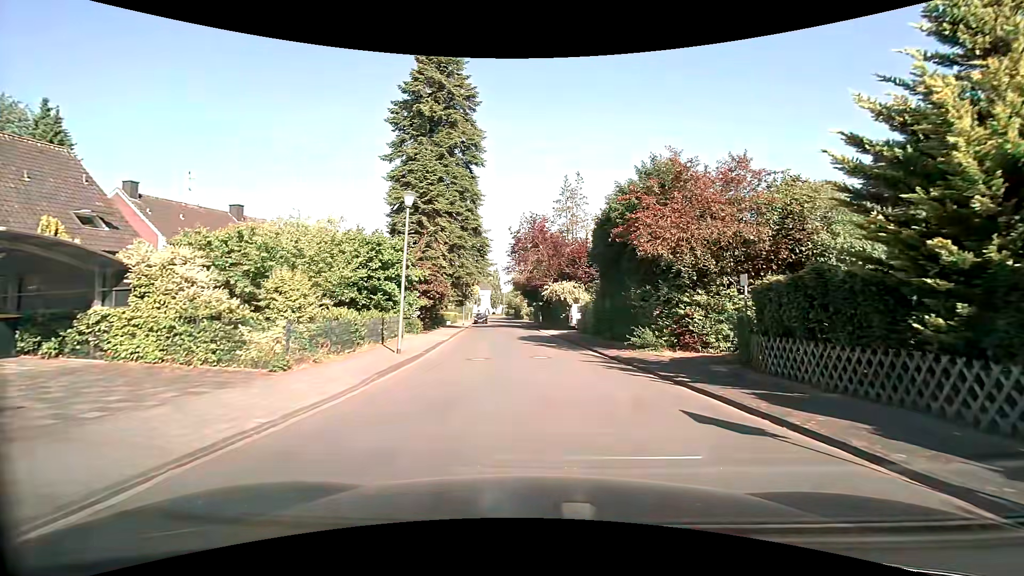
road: residential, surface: asphalt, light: Day
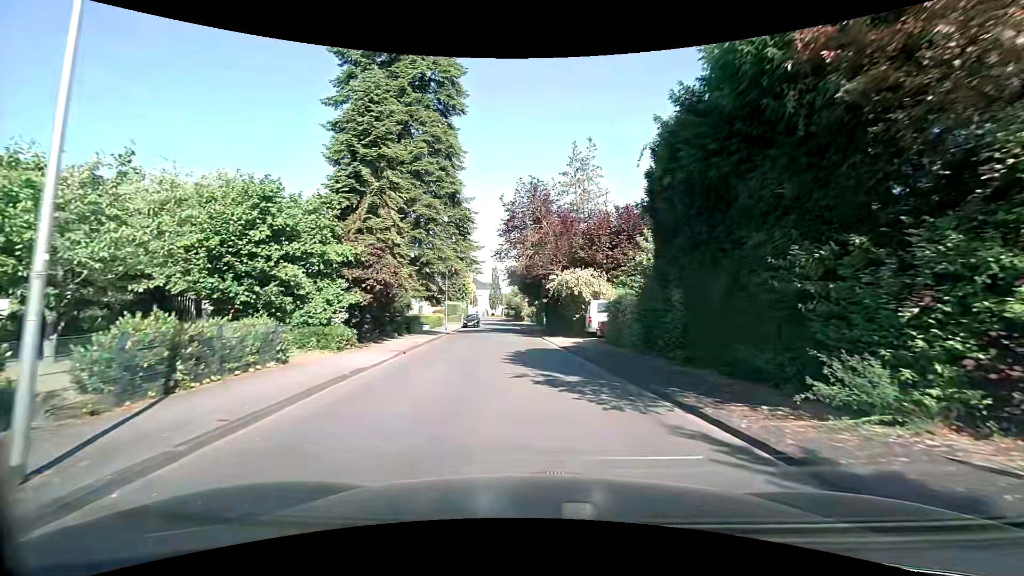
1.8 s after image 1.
(-0.1, +11.5) m; -1°
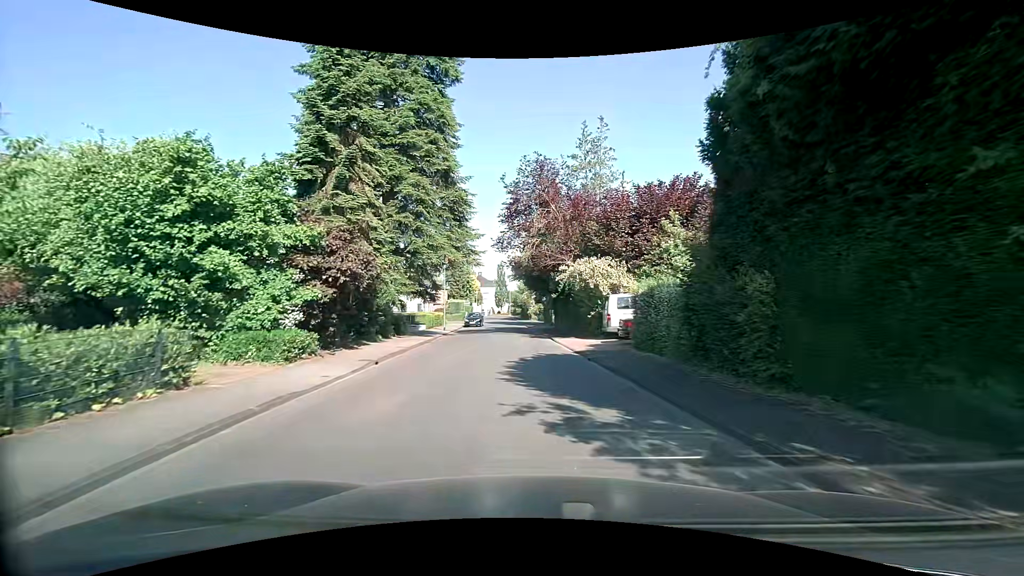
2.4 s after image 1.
(0.0, +4.1) m; 0°
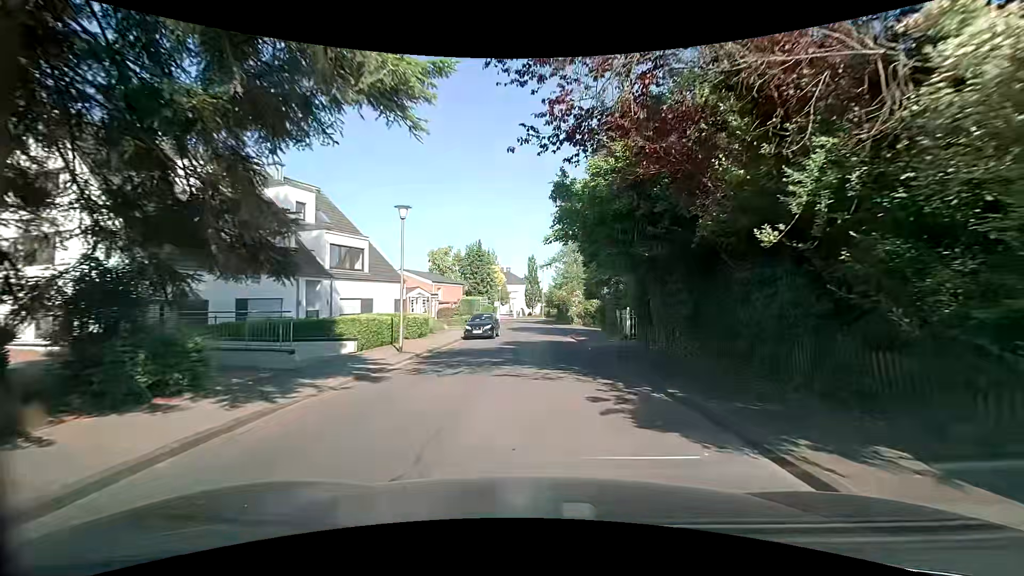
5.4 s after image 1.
(-1.1, +20.8) m; -3°
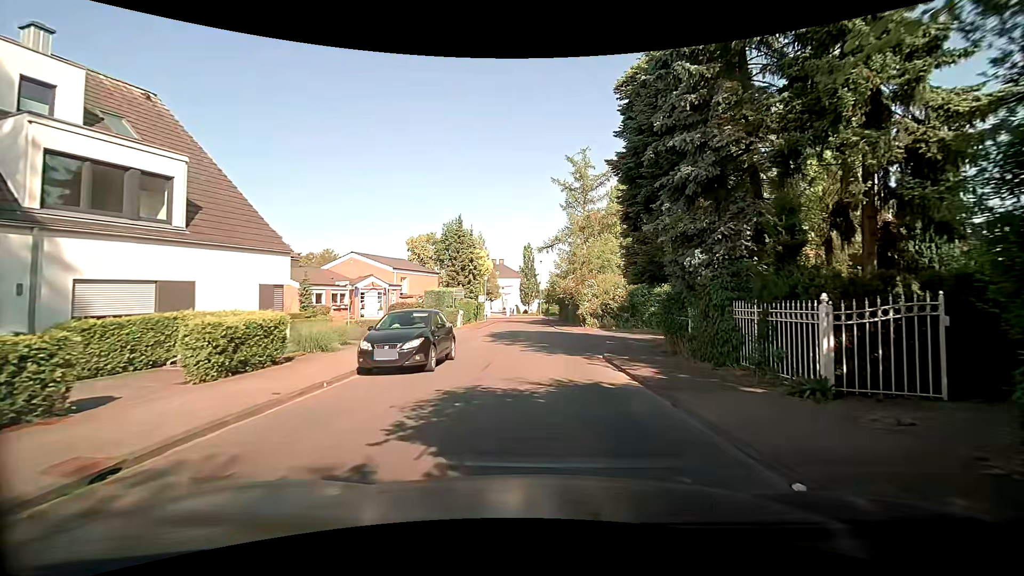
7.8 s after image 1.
(0.0, +15.7) m; 0°
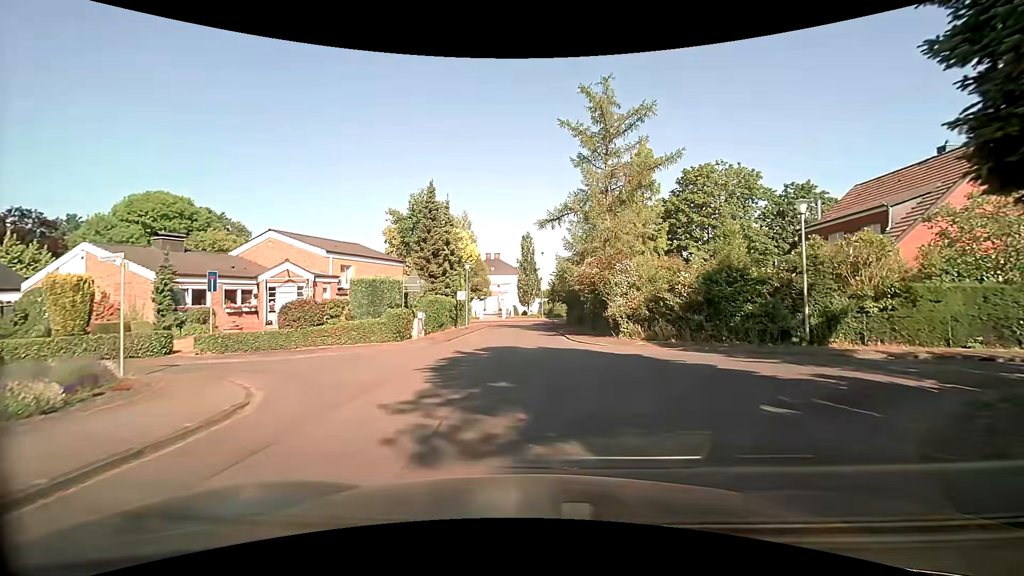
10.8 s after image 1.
(+0.2, +14.6) m; -1°
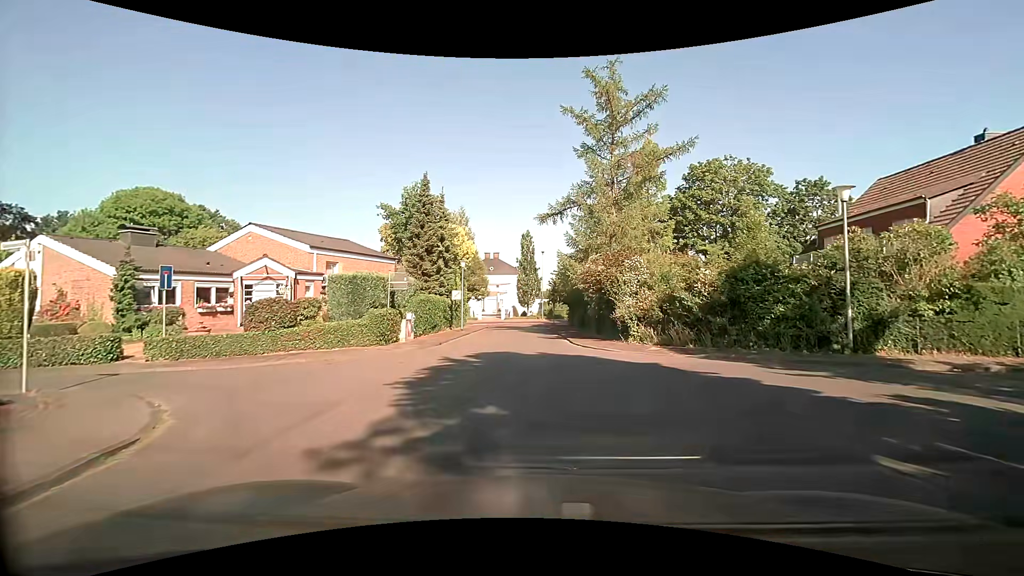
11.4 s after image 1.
(0.0, +2.3) m; 0°
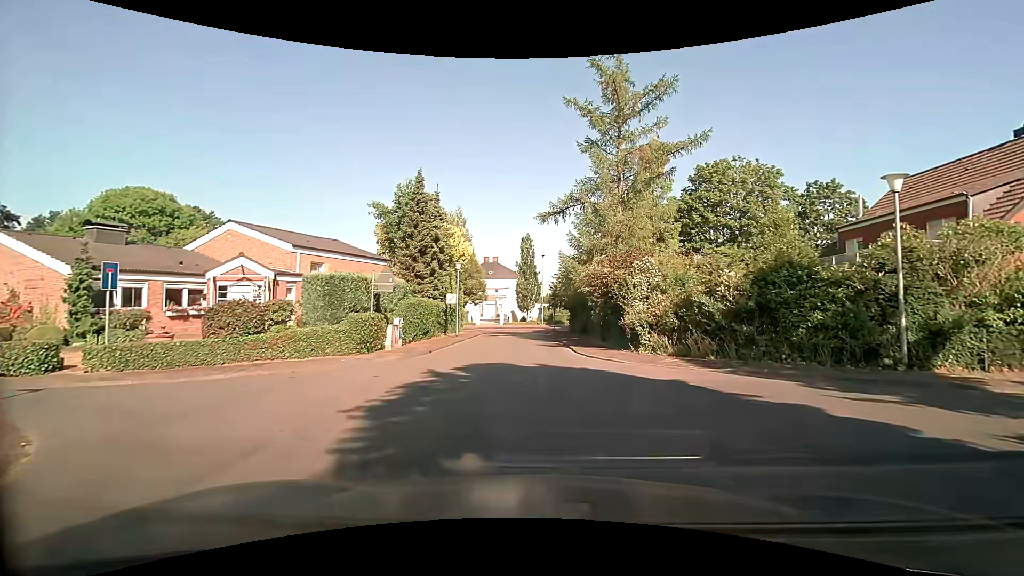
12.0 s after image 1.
(0.0, +2.1) m; +2°
